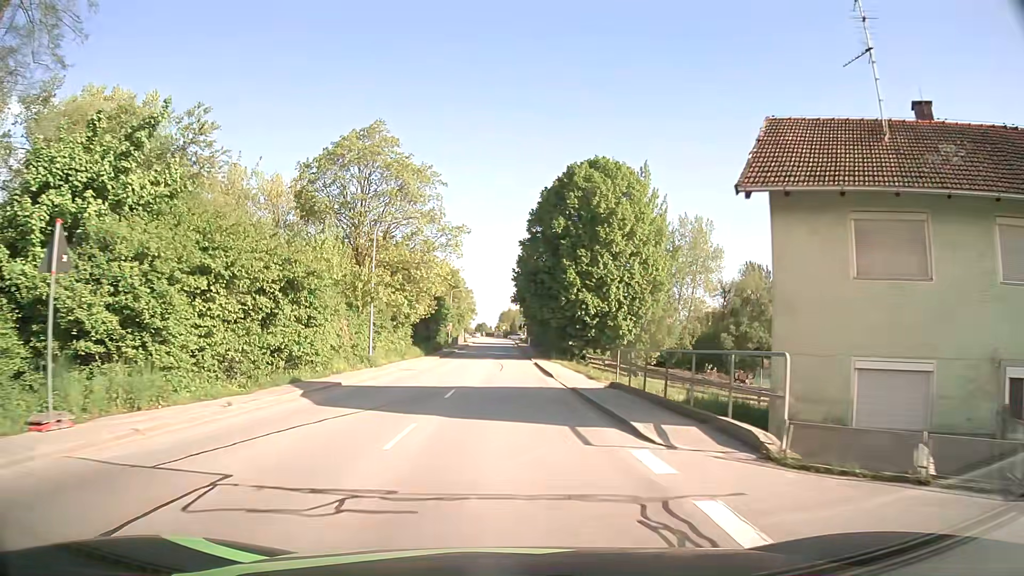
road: secondary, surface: asphalt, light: Day
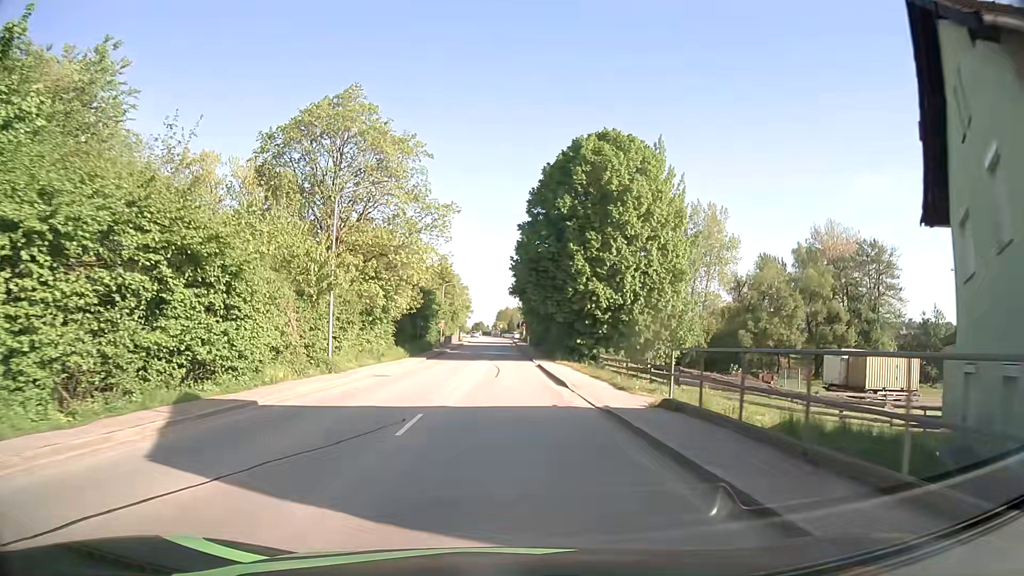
(0.0, +7.6) m; 0°
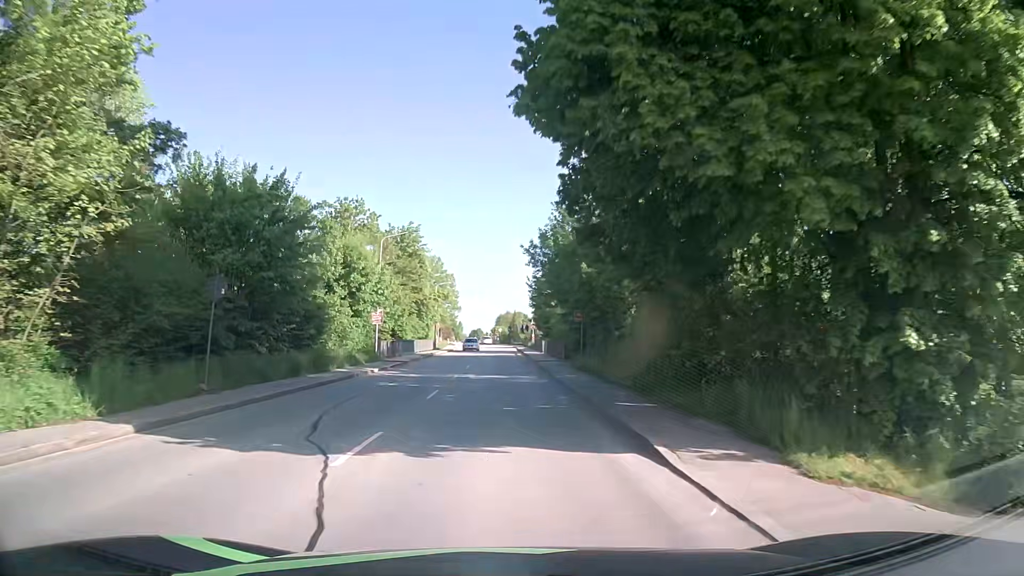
(+0.1, +38.8) m; 0°
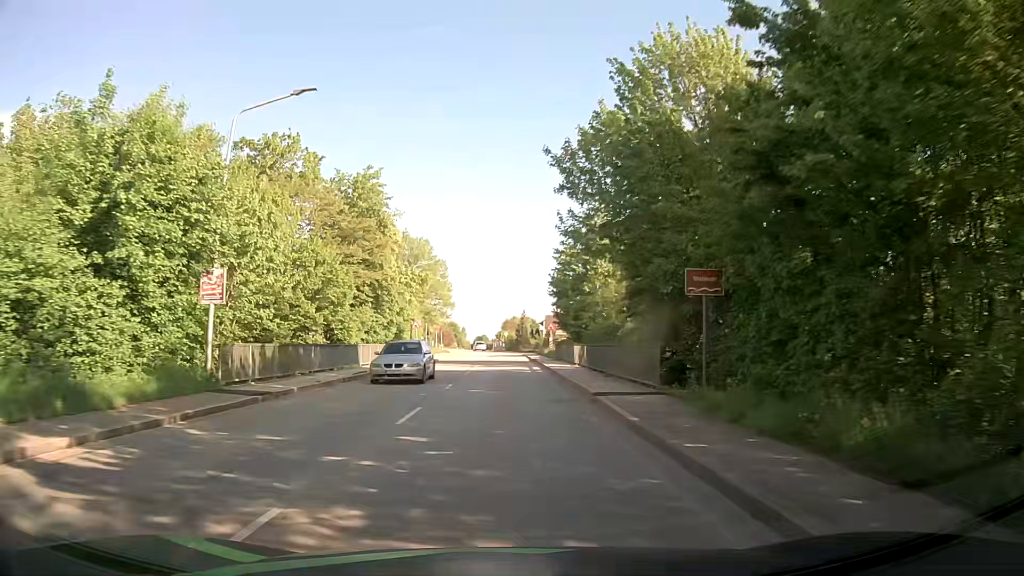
(-0.1, +23.2) m; 0°
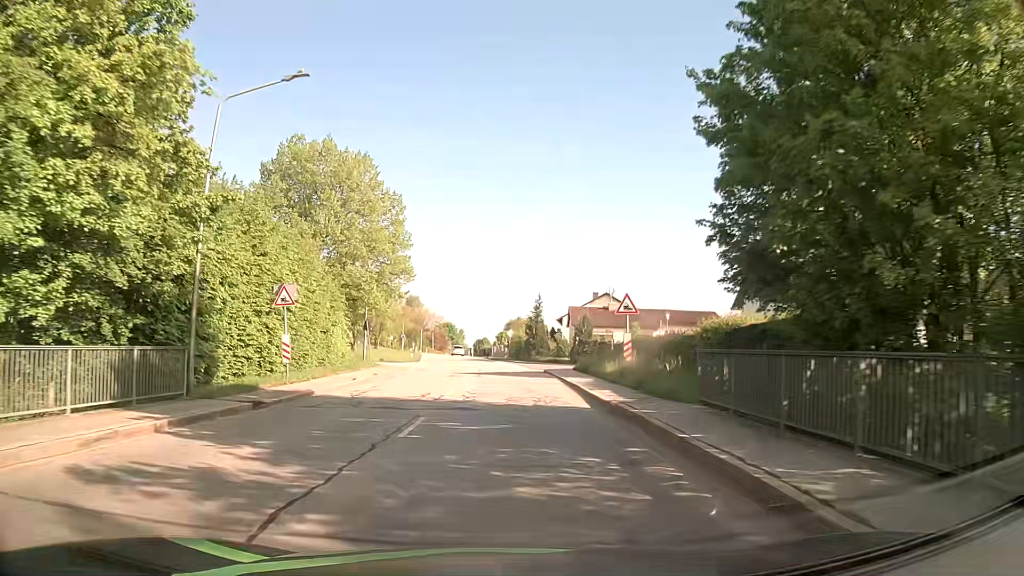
(0.0, +37.2) m; -1°
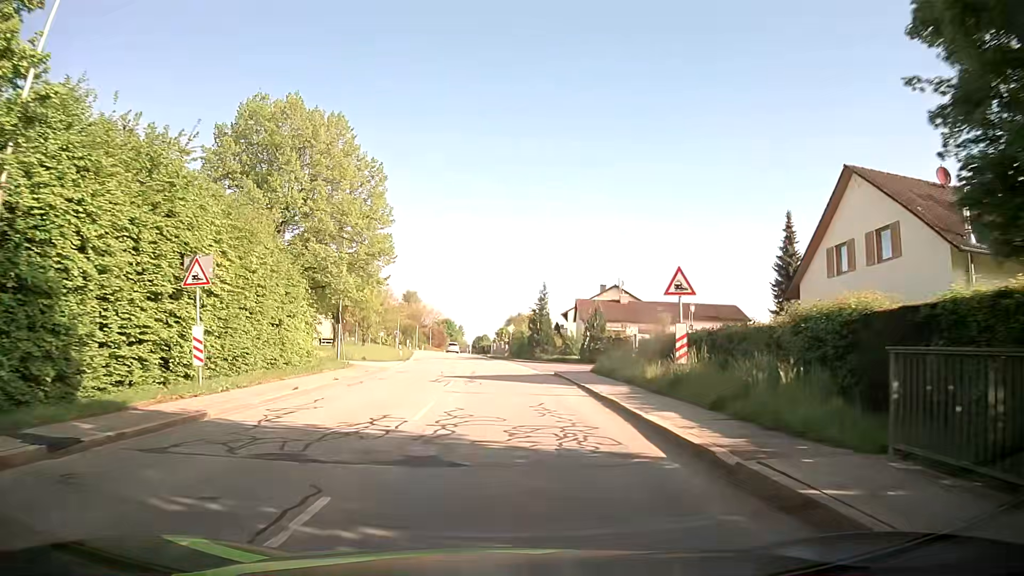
(+0.1, +7.3) m; 0°
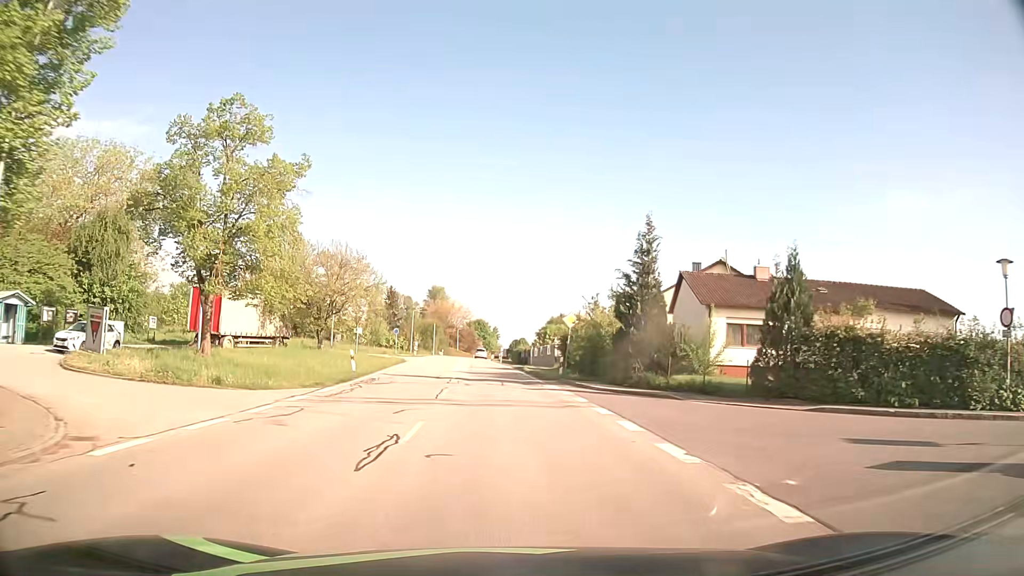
(-0.7, +30.1) m; -3°
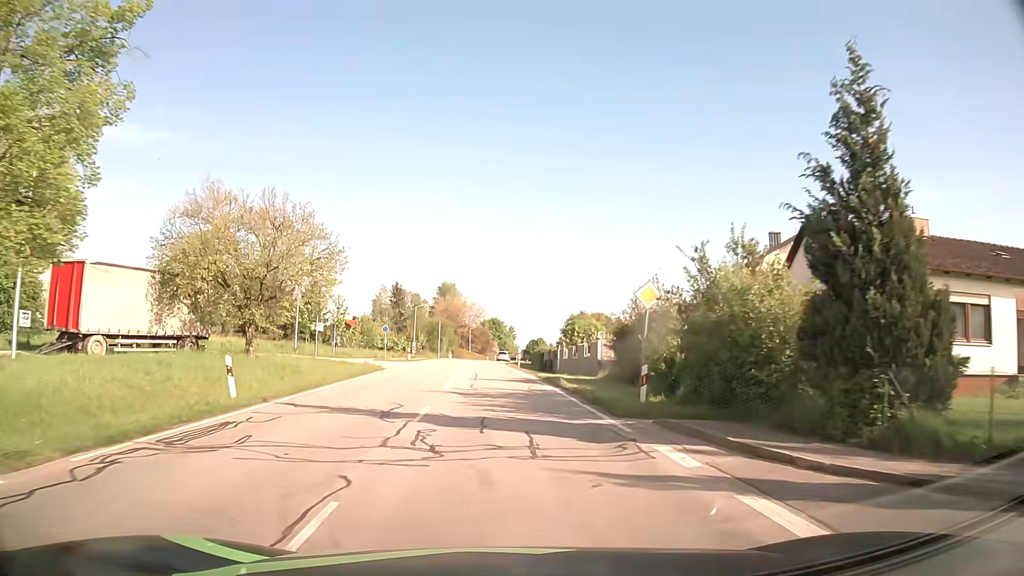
(-0.2, +15.6) m; -1°
